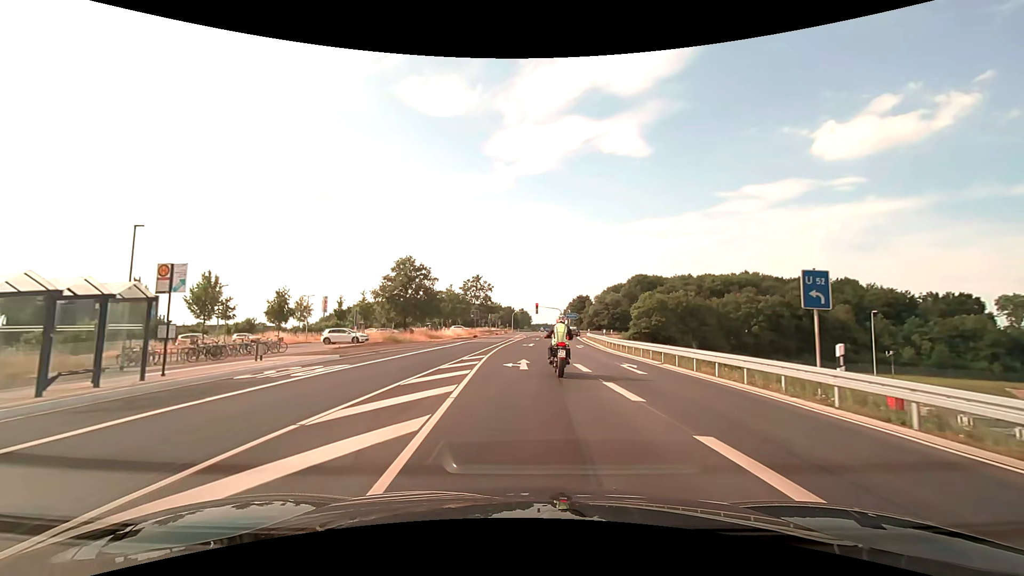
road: primary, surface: asphalt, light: Day
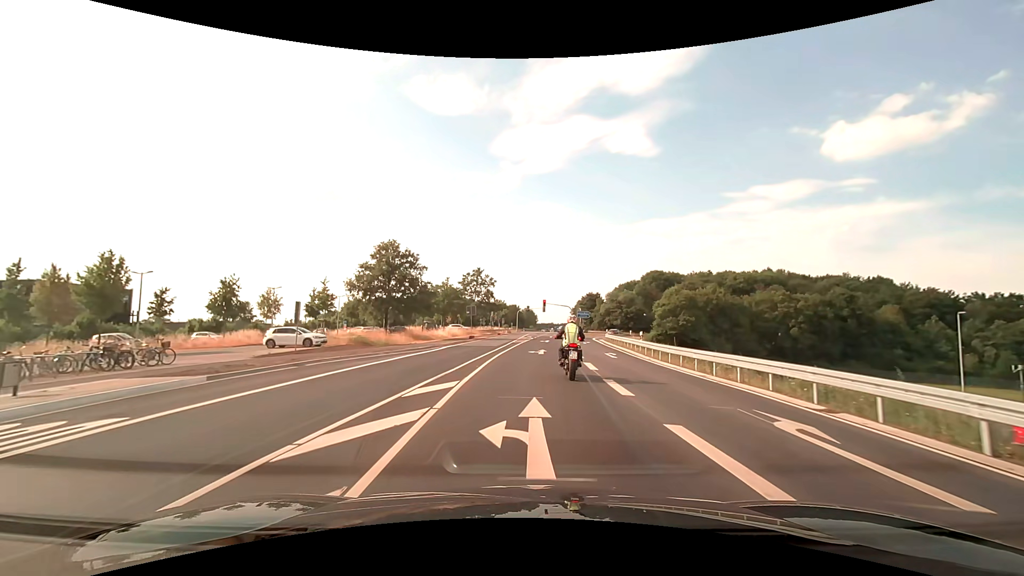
(0.0, +11.4) m; 0°
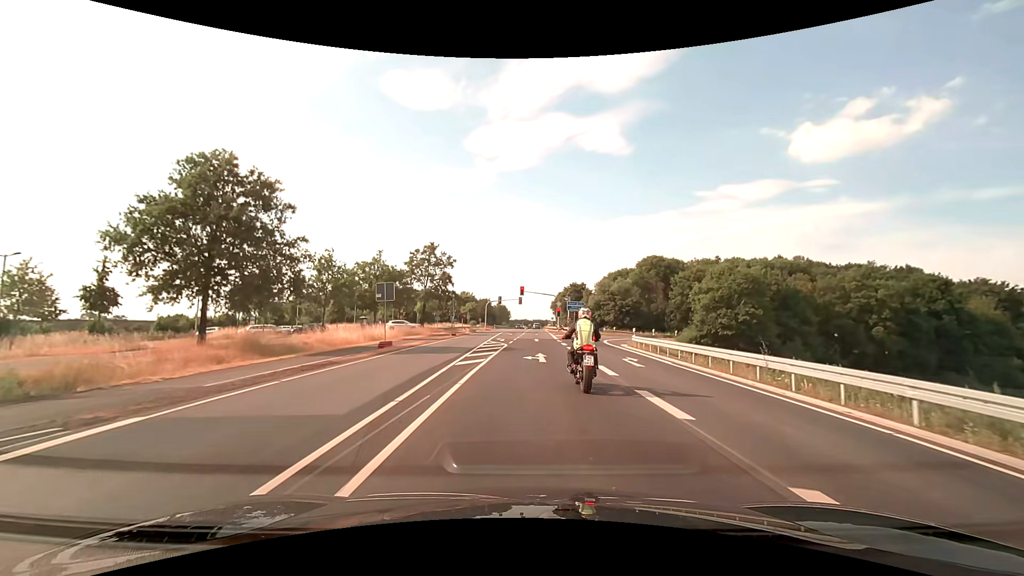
(+0.3, +26.9) m; +3°
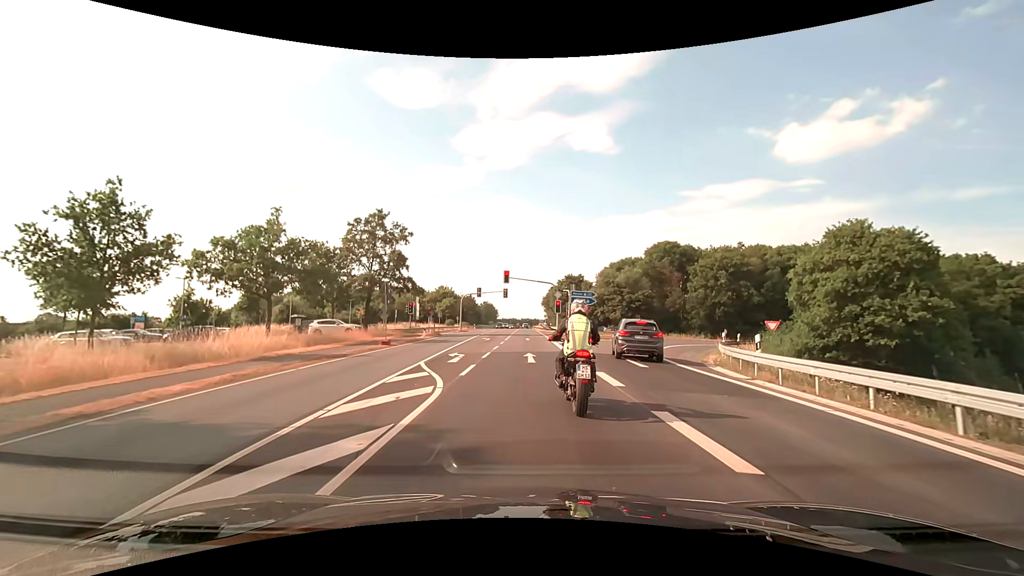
(+0.3, +20.7) m; +1°
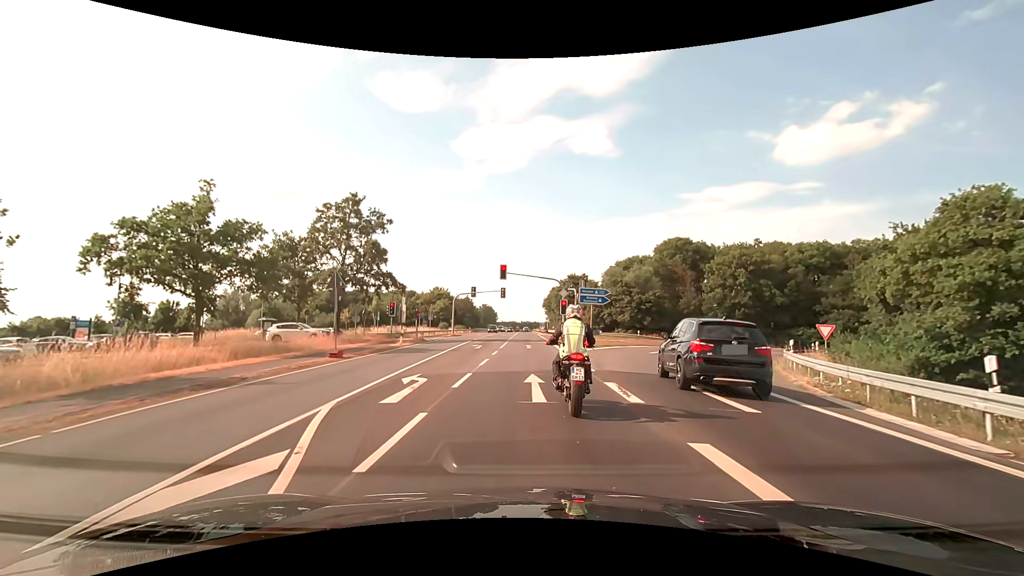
(0.0, +7.6) m; 0°
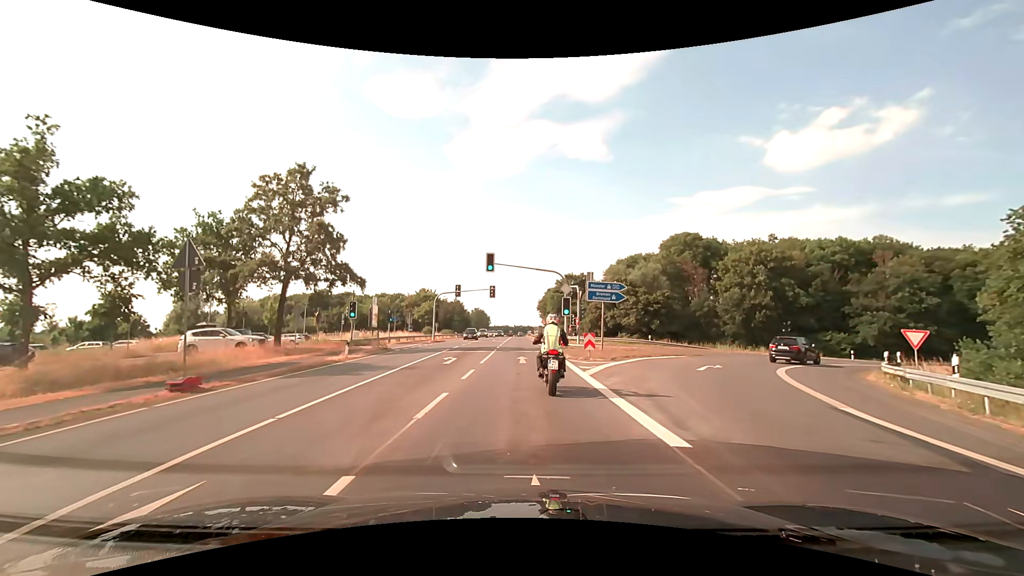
(+0.1, +9.1) m; +1°
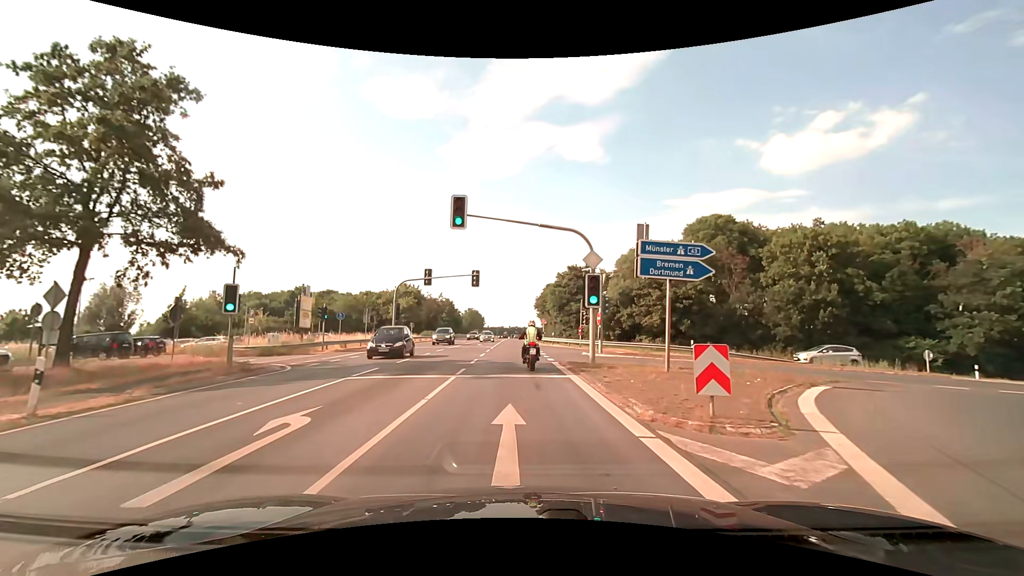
(0.0, +15.9) m; 0°
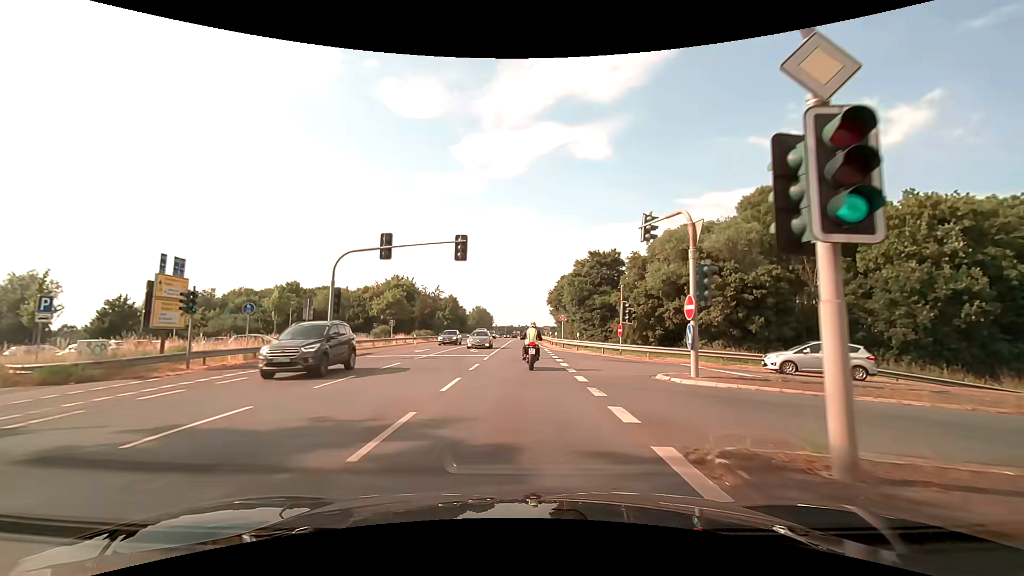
(-0.1, +15.3) m; -1°
(0, +10) (0, +20) (0, +30) (0, +40) (0, +50) (0, +60) (0, +70) (0, +80) (0, +90) (0, +100) m
